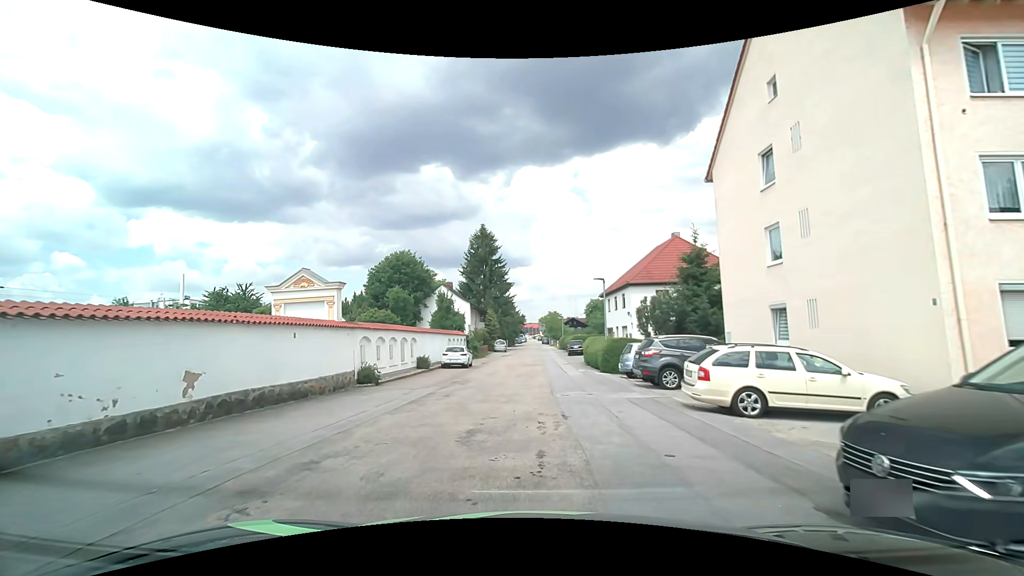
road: residential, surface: asphalt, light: Day
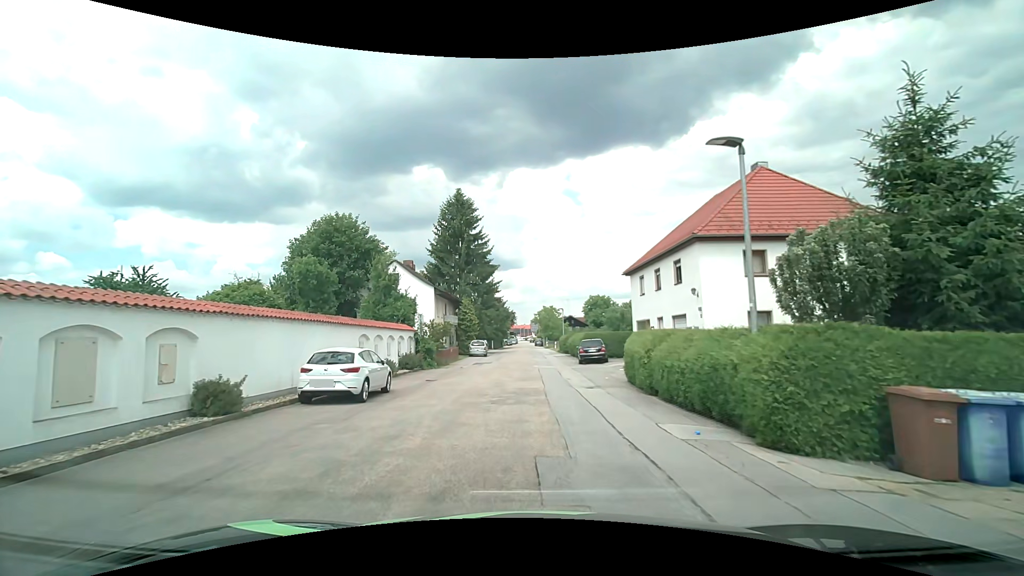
(+0.1, +18.9) m; 0°
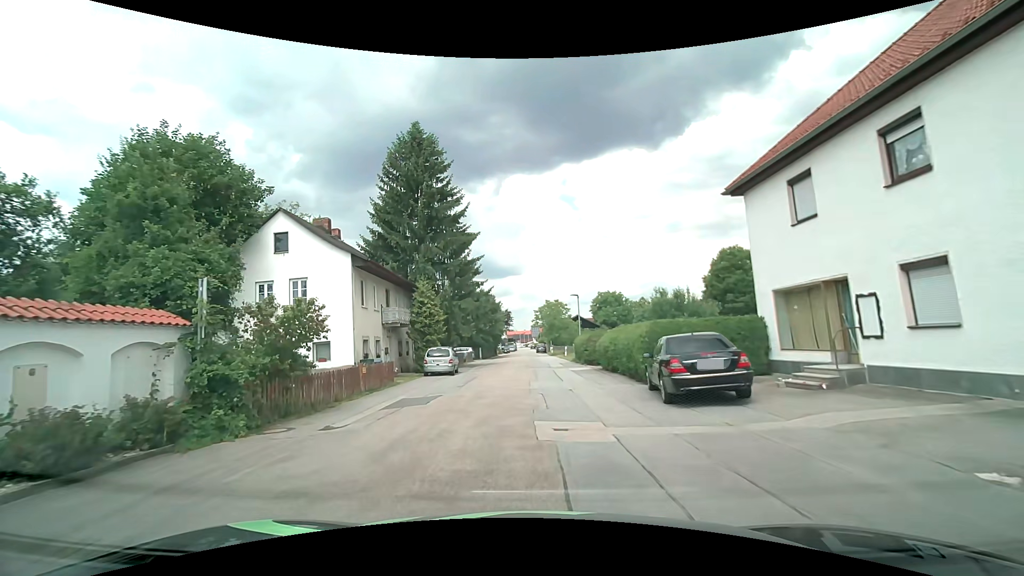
(+0.2, +20.1) m; 0°
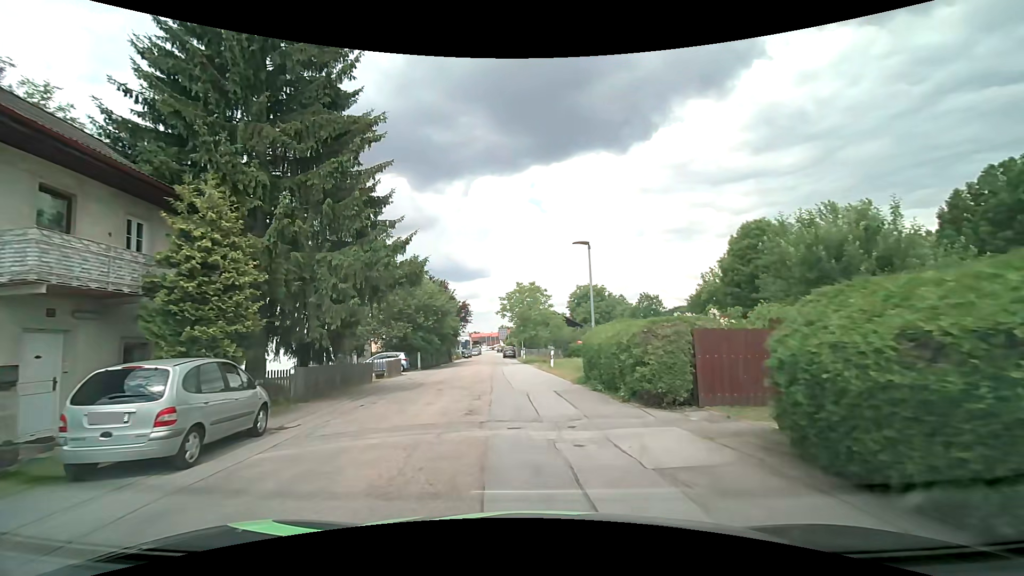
(+0.2, +20.1) m; +3°
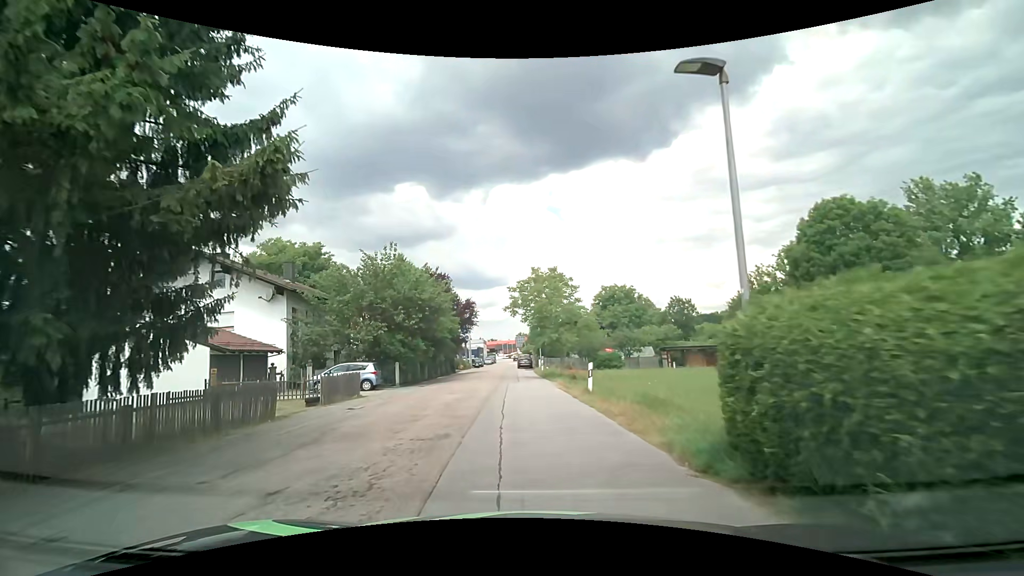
(+0.1, +11.6) m; -3°
